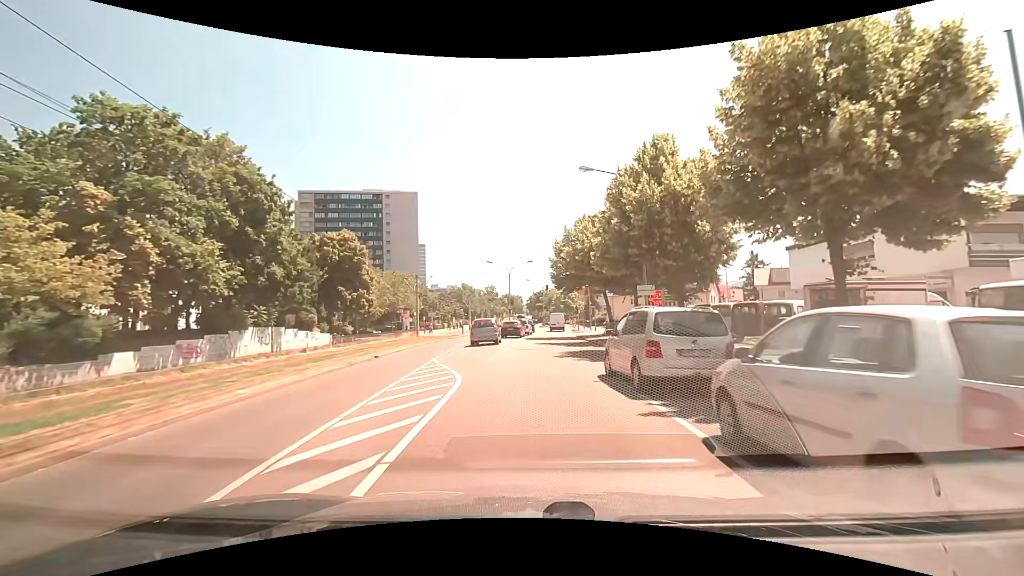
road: tertiary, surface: asphalt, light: Day
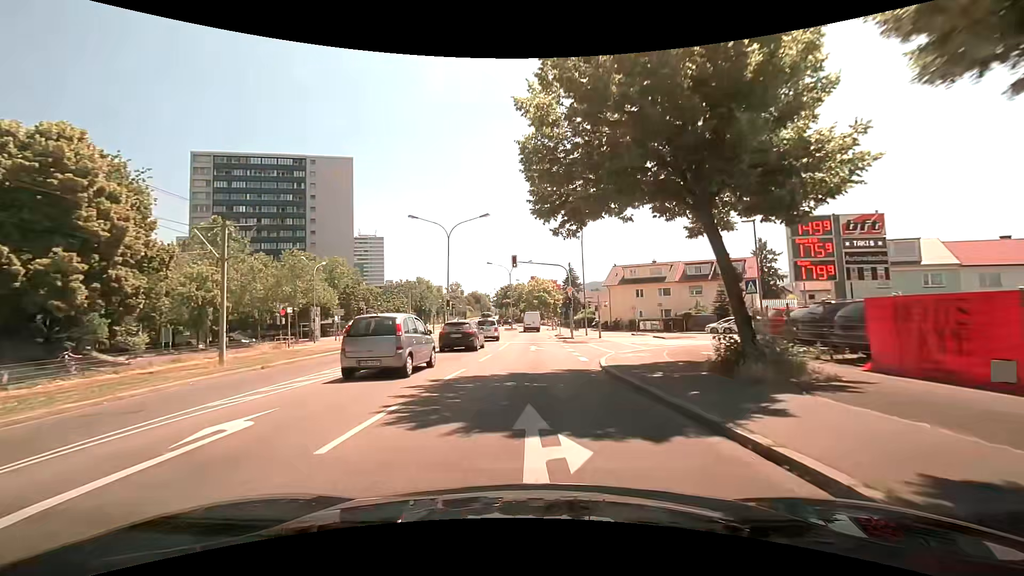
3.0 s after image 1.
(+1.1, +30.3) m; +4°
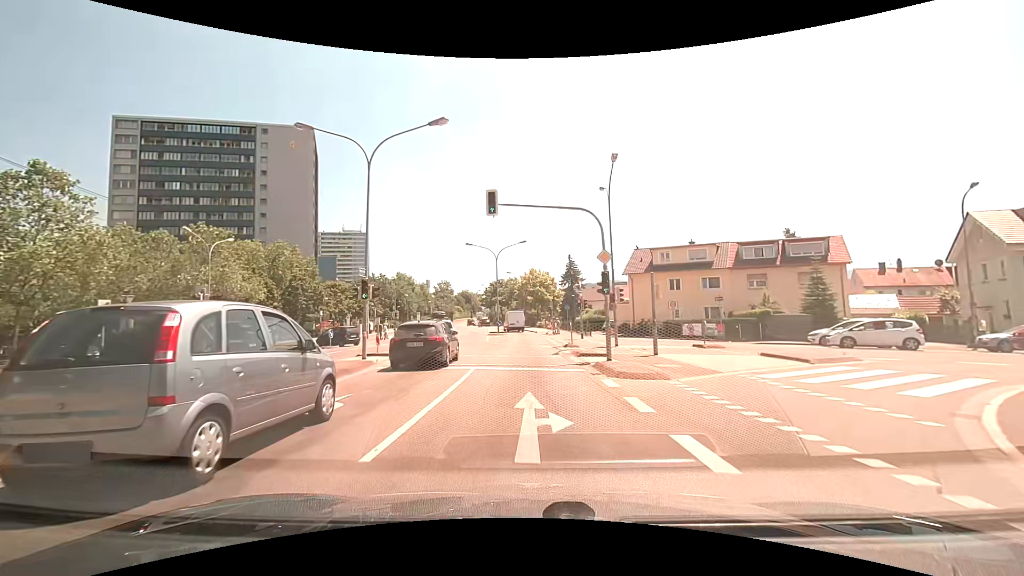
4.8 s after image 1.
(-0.1, +18.5) m; +1°
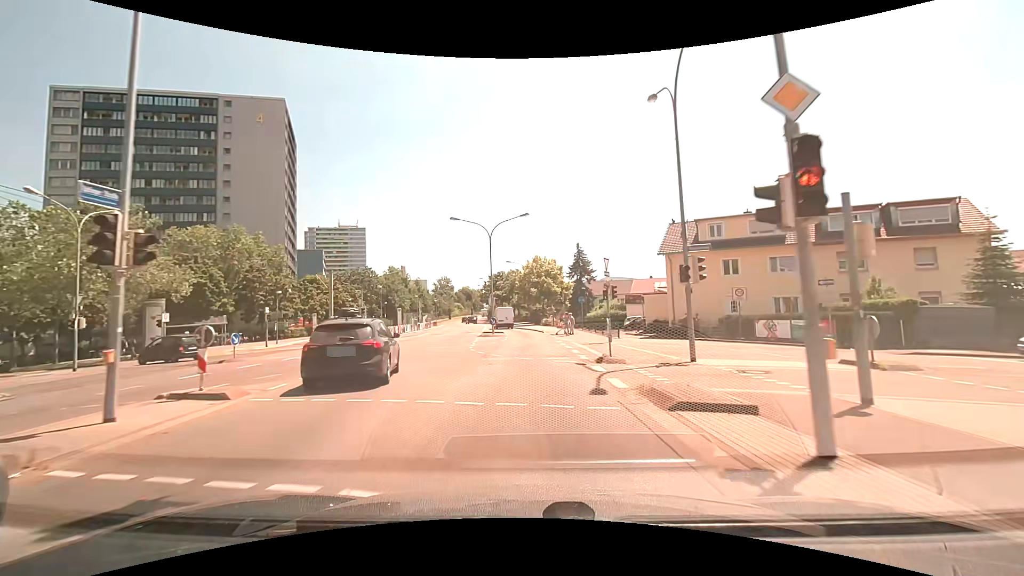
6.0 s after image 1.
(-0.1, +12.4) m; -1°
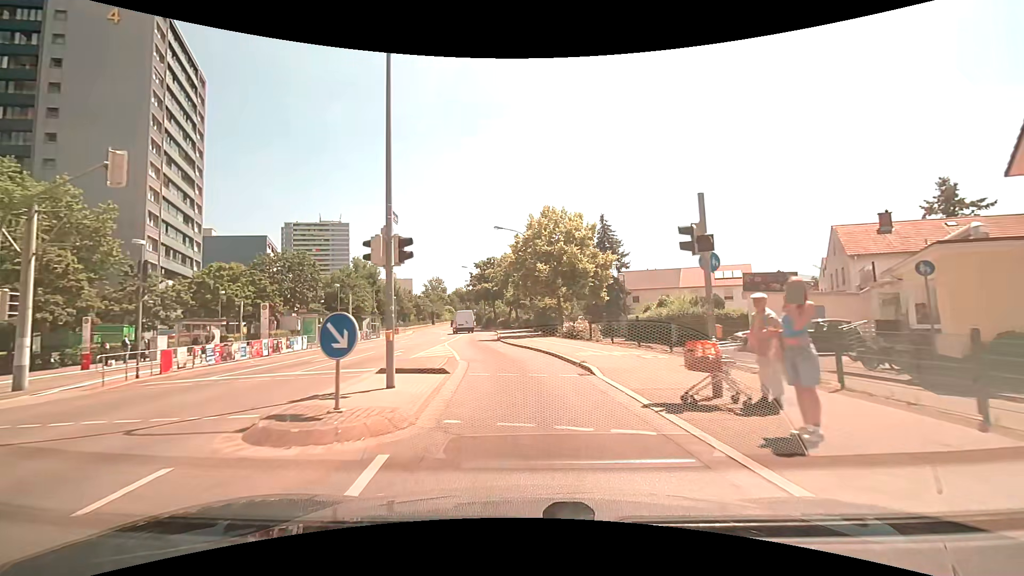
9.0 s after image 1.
(-0.1, +31.0) m; 0°
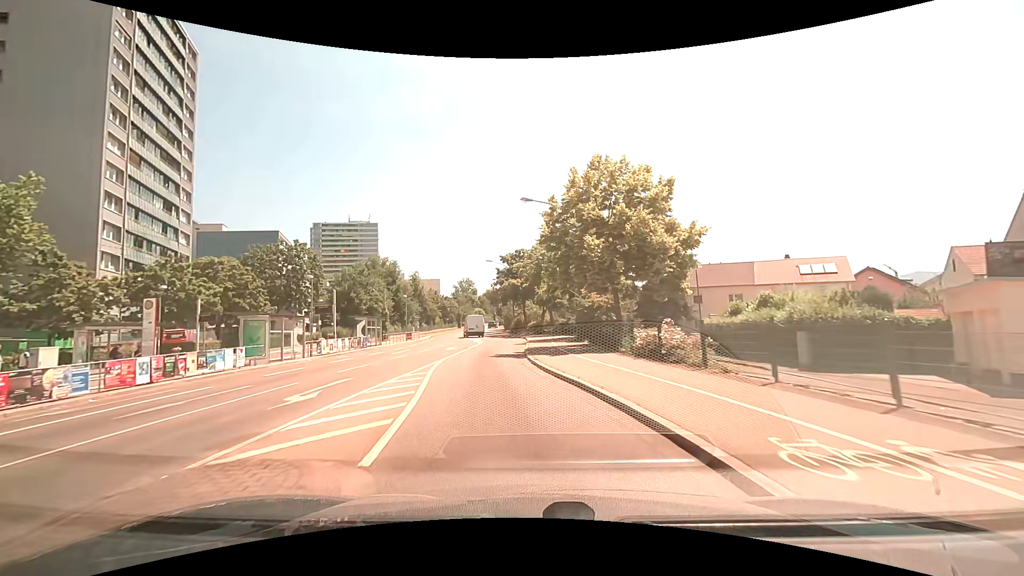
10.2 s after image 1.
(-0.3, +11.6) m; -3°
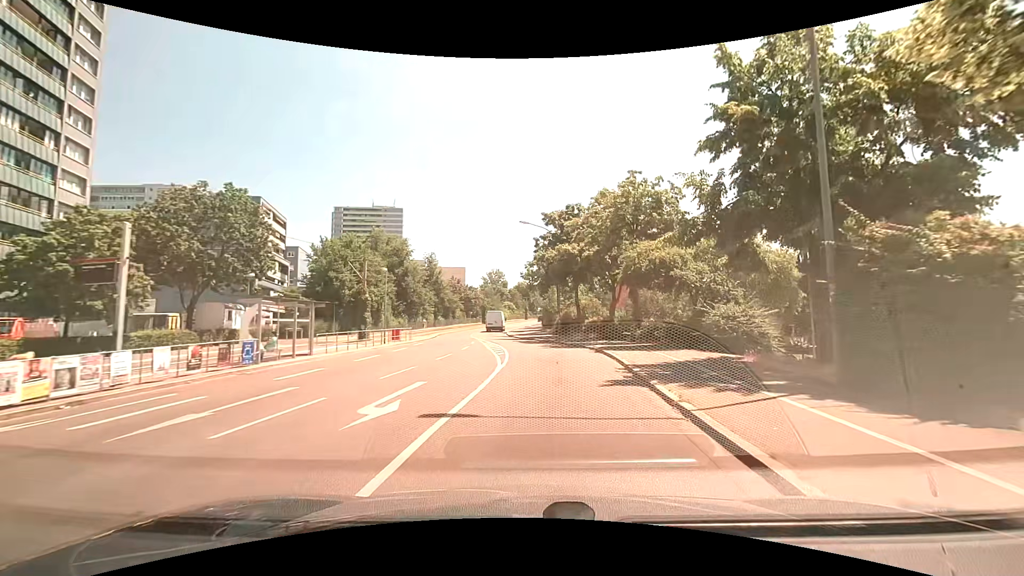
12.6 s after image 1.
(-2.1, +22.7) m; -4°
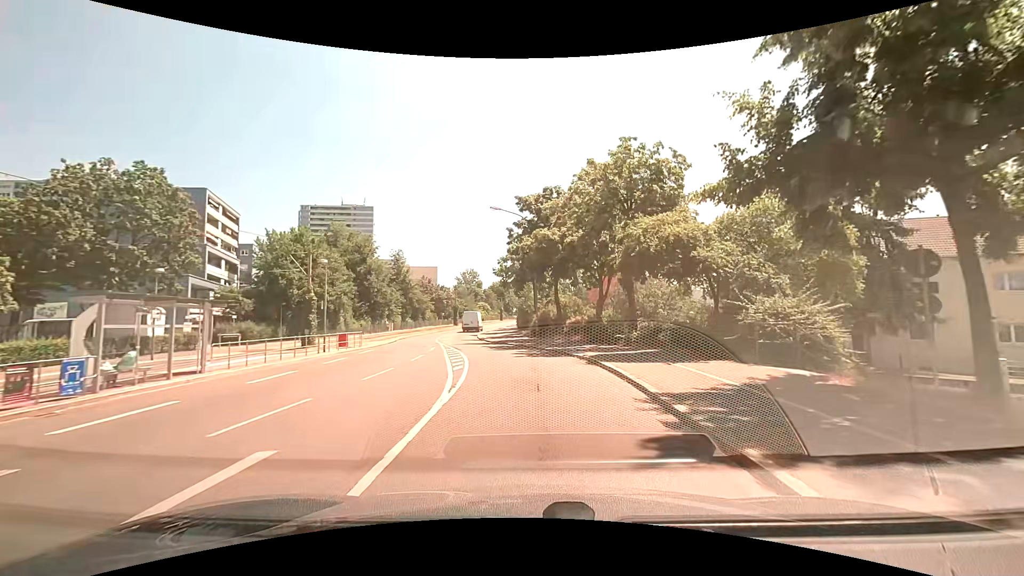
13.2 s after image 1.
(+0.2, +5.6) m; +4°
